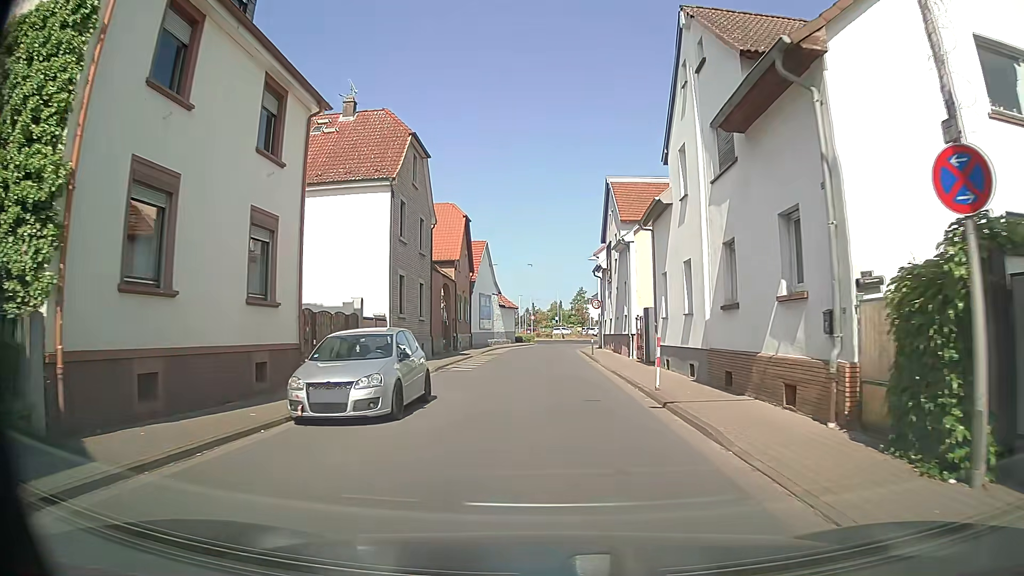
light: Day
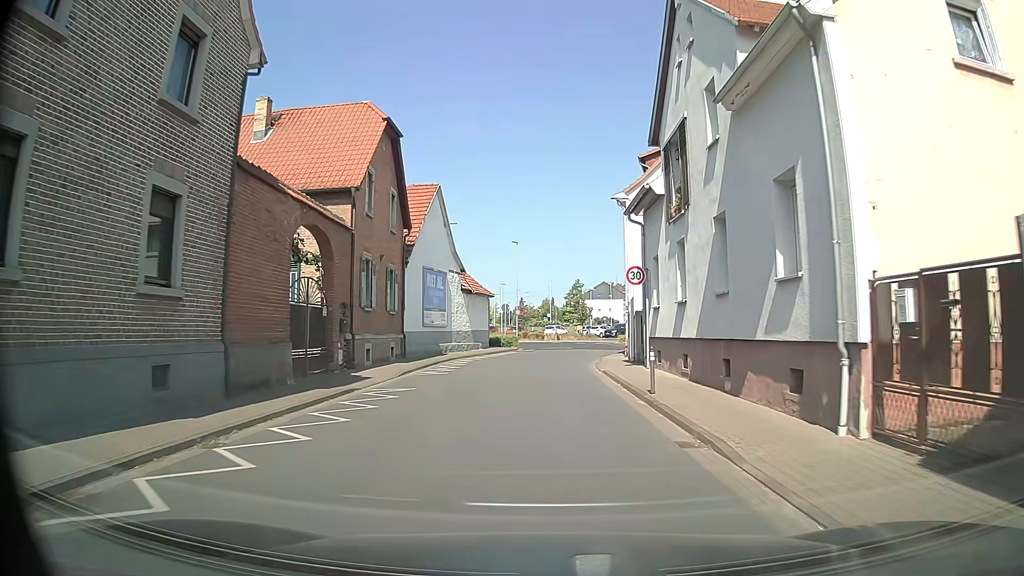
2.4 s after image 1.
(+0.3, +21.6) m; +1°
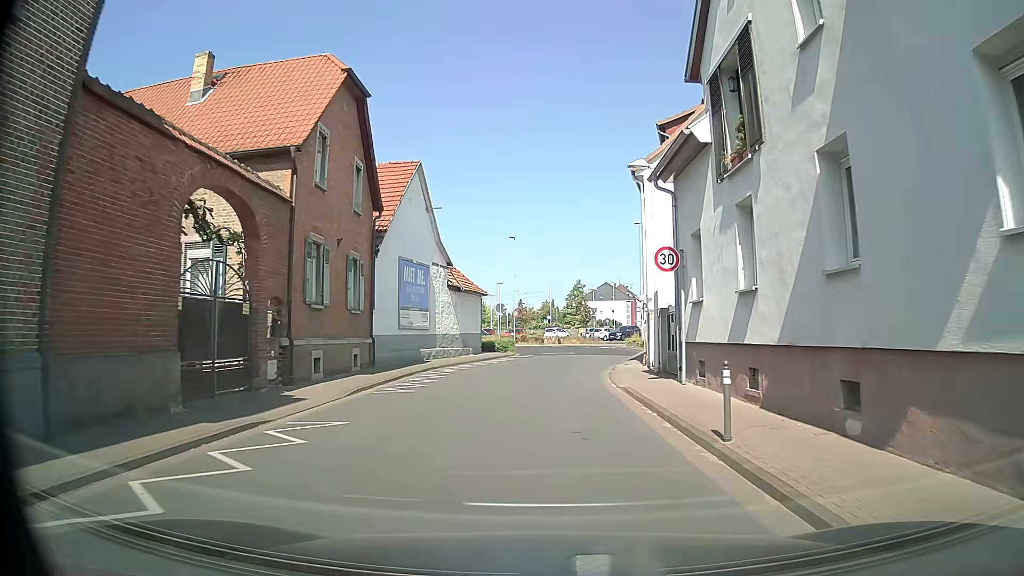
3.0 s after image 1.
(0.0, +5.4) m; 0°
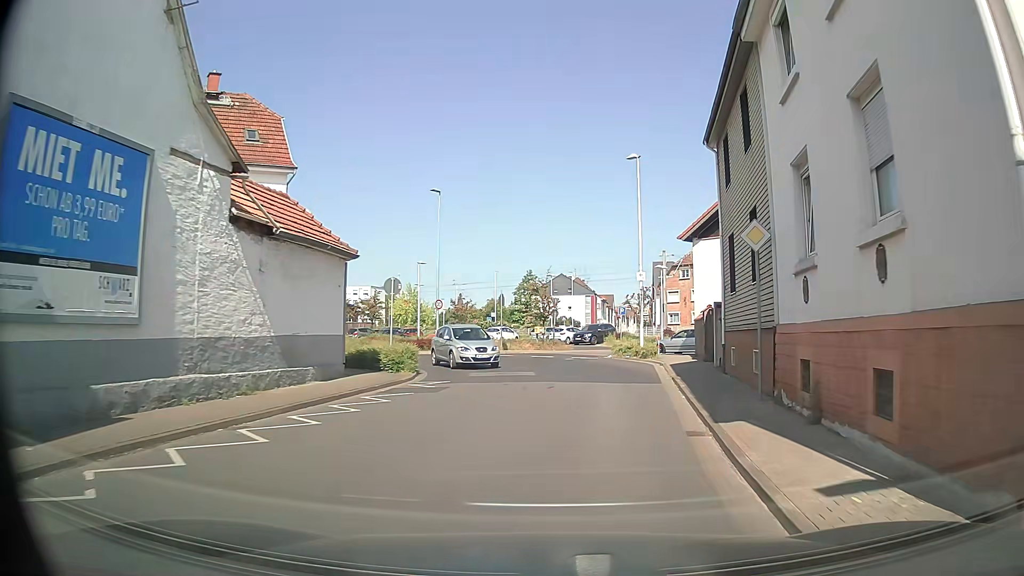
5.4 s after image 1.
(+0.4, +20.4) m; +4°
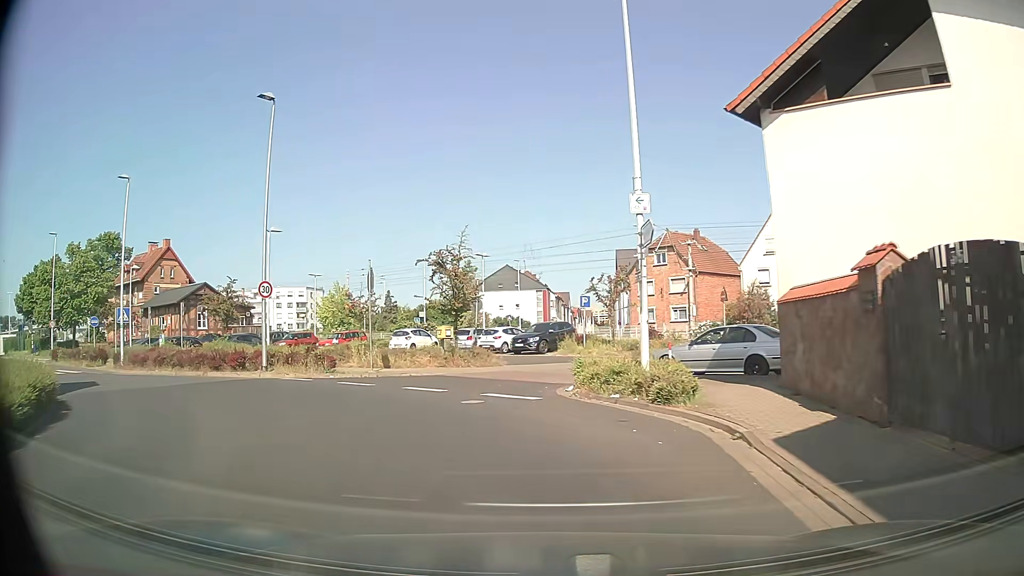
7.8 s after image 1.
(+1.6, +18.0) m; +4°
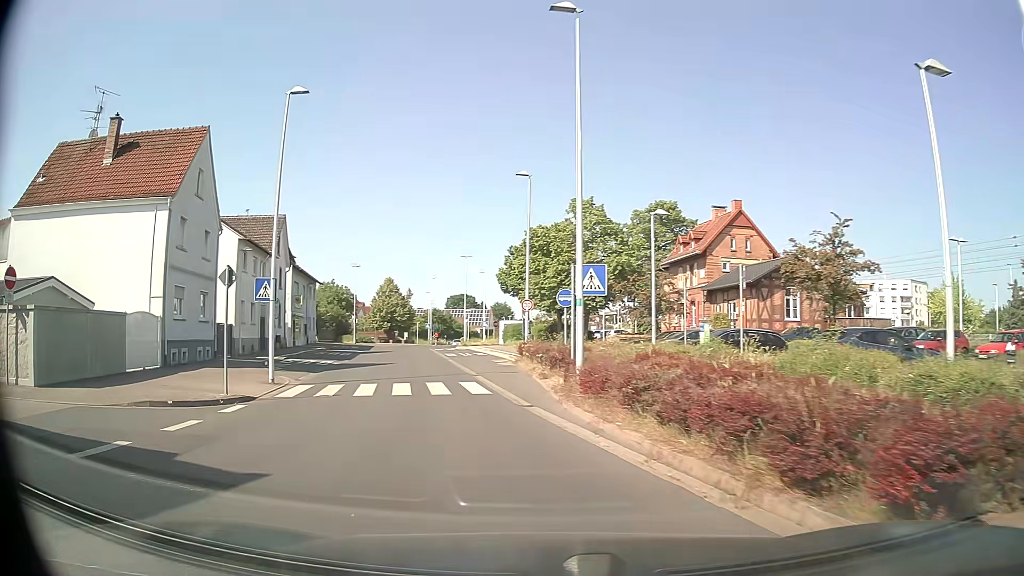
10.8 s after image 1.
(-8.1, +17.9) m; -52°
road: tertiary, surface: asphalt
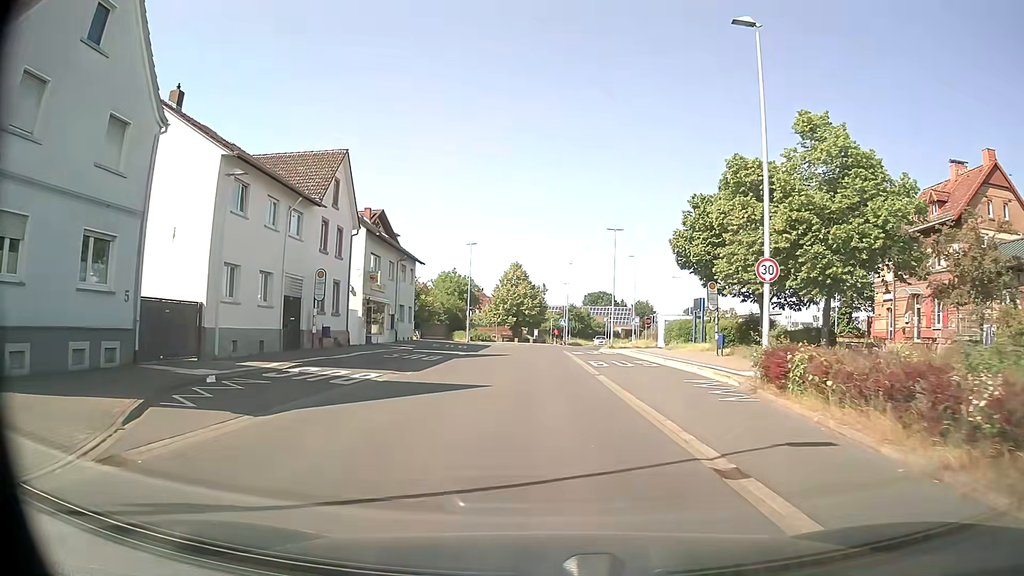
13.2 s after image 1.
(-2.4, +18.2) m; -11°
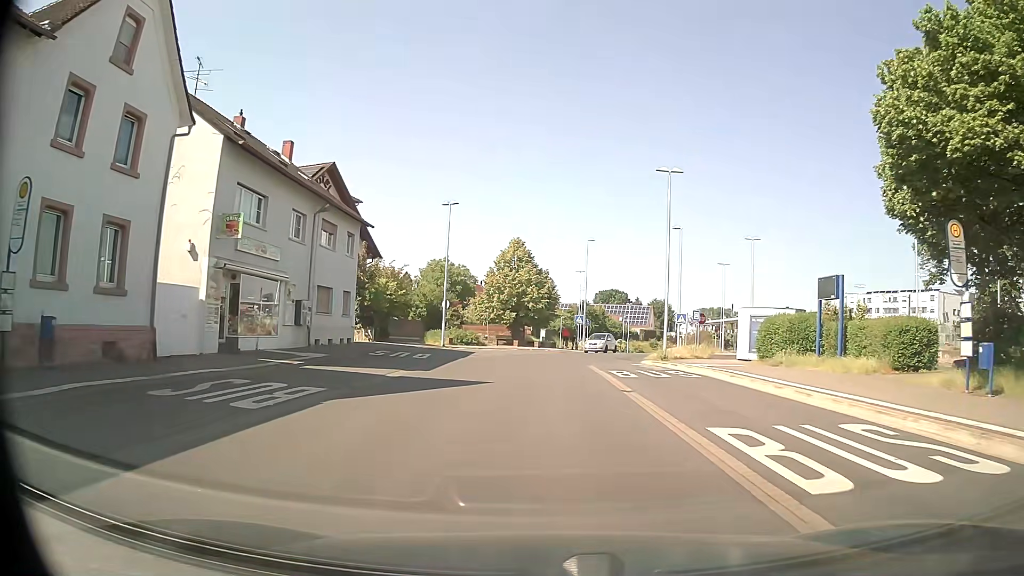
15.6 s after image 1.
(-0.1, +20.8) m; 0°
(0, +10) (0, +20) (+1, +30) (+3, +40) (+6, +49) (+9, +59) (+10, +69) (+11, +79) (+11, +89) (+13, +98) m
